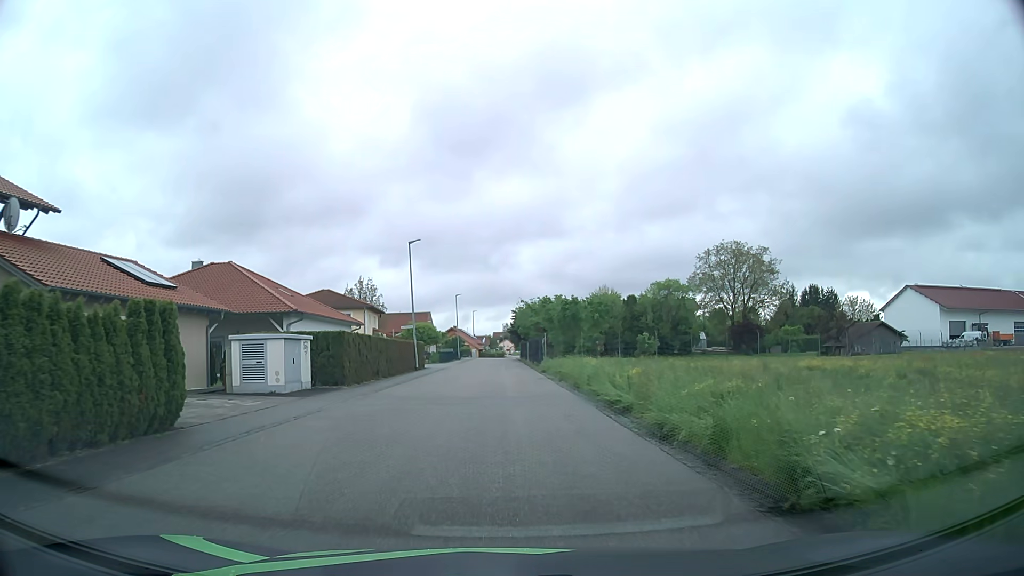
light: Day
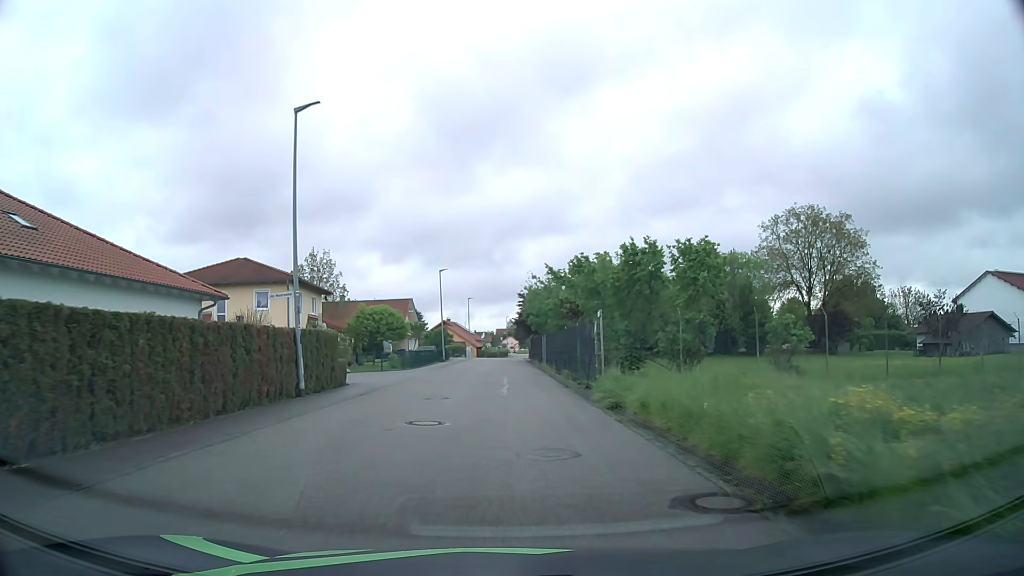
(-0.1, +25.3) m; 0°
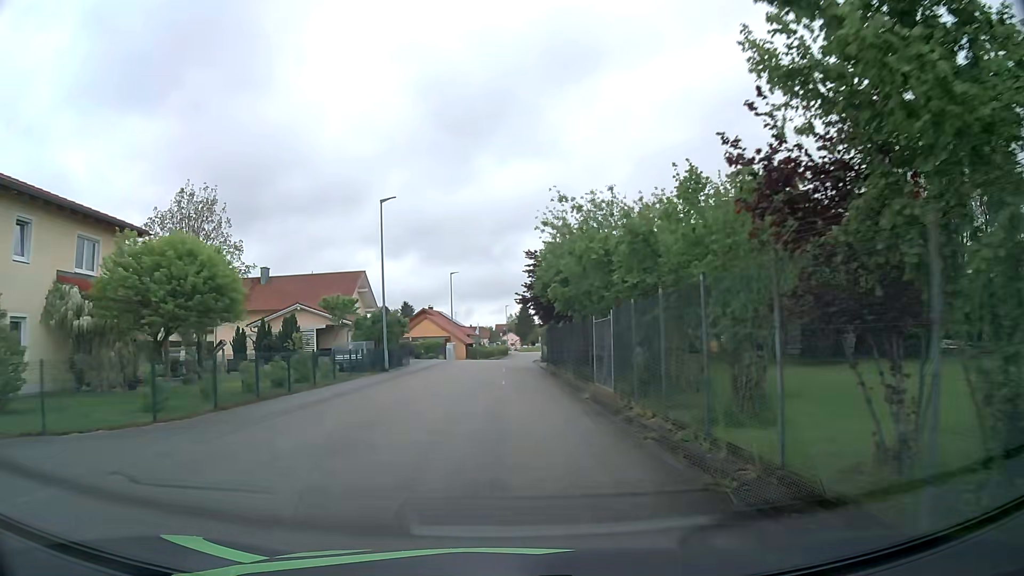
(+0.1, +28.8) m; 0°
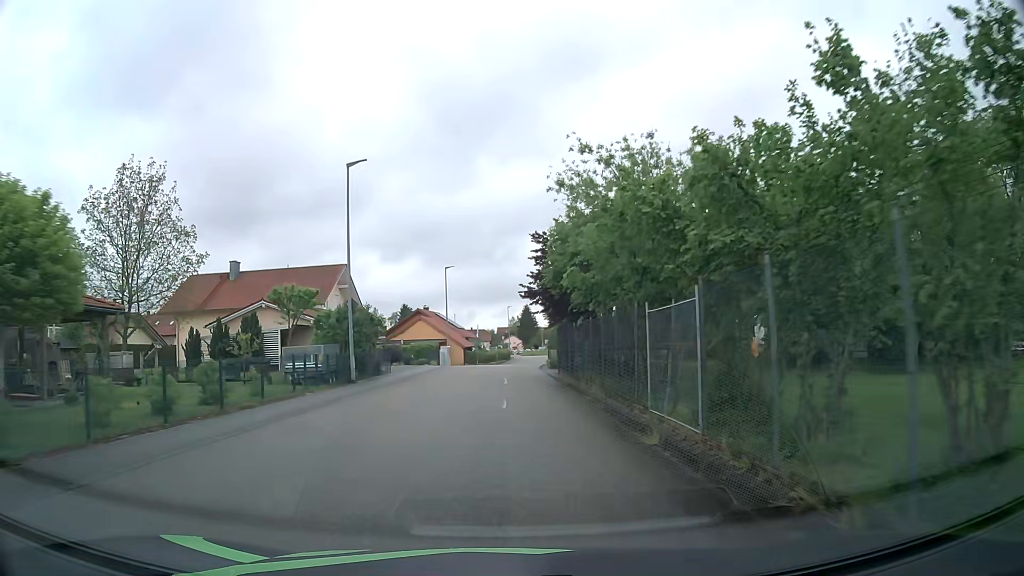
(0.0, +7.4) m; 0°
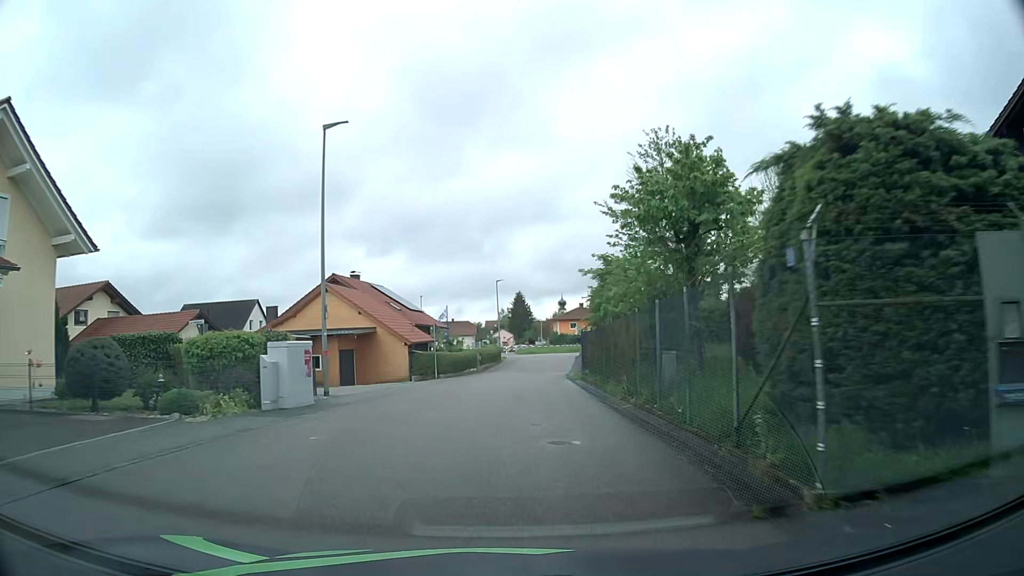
(0.0, +36.8) m; +1°
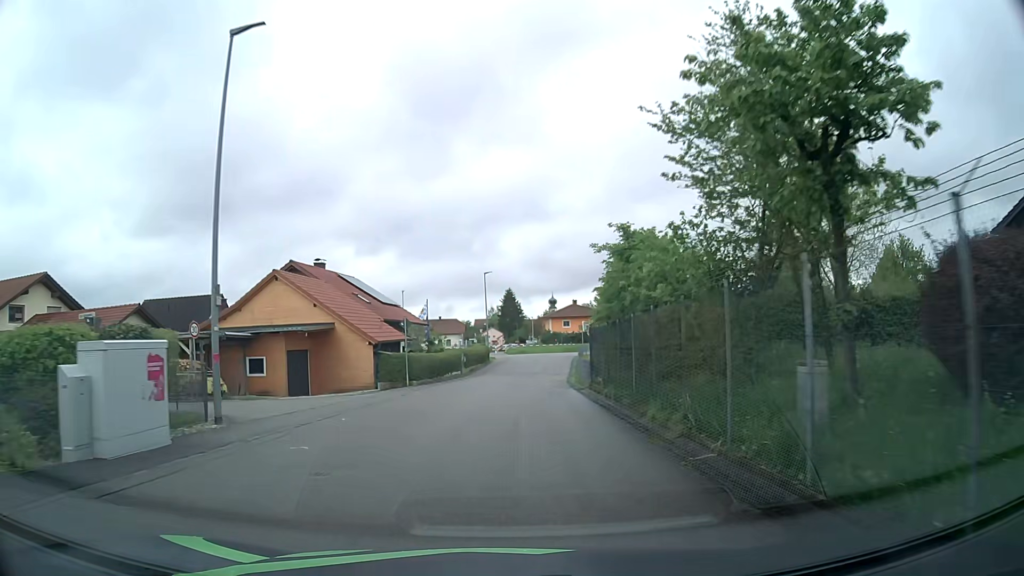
(0.0, +7.0) m; 0°
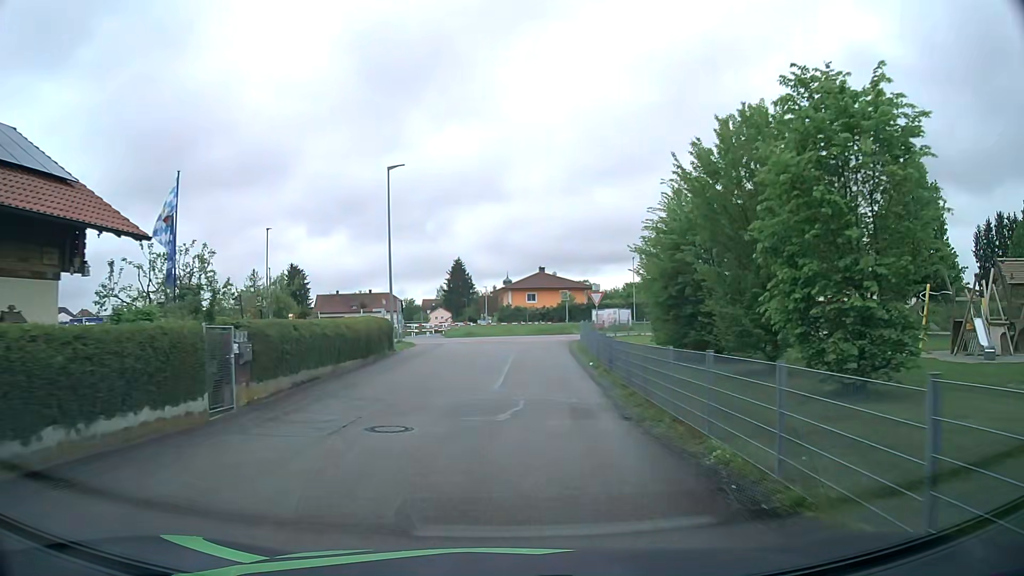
(+1.2, +33.0) m; +4°
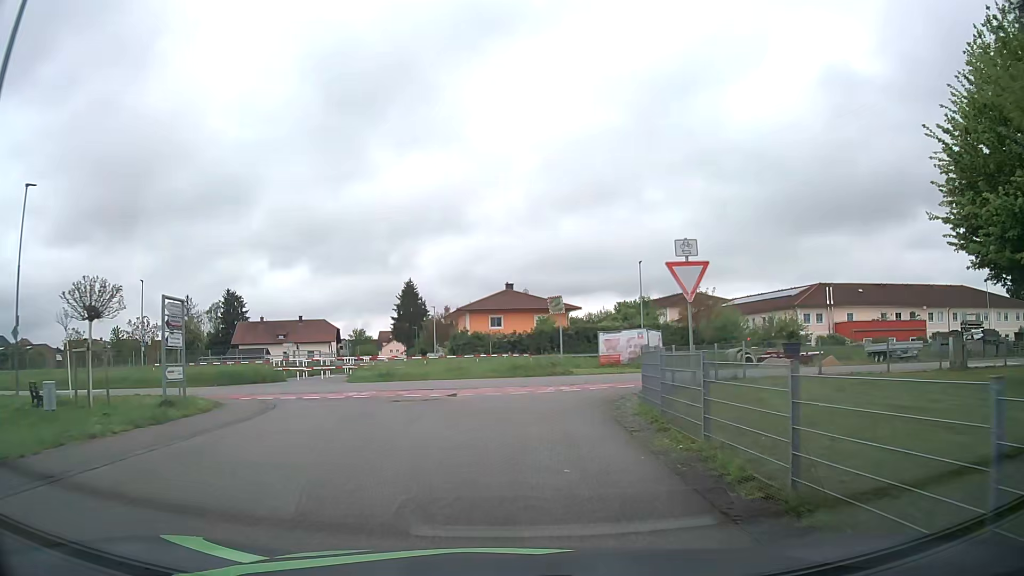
(+0.7, +23.2) m; +3°
